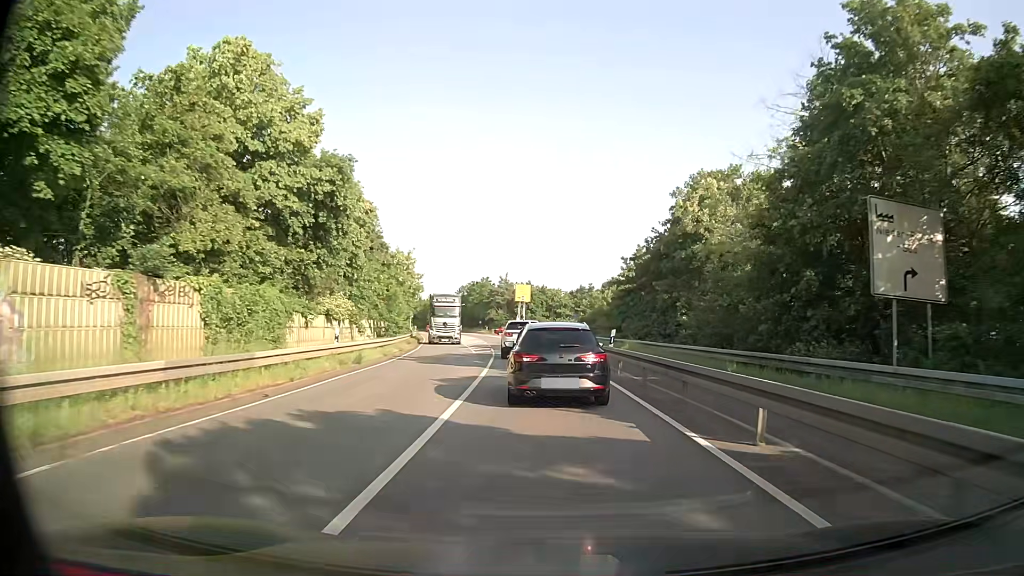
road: tertiary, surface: asphalt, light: Day
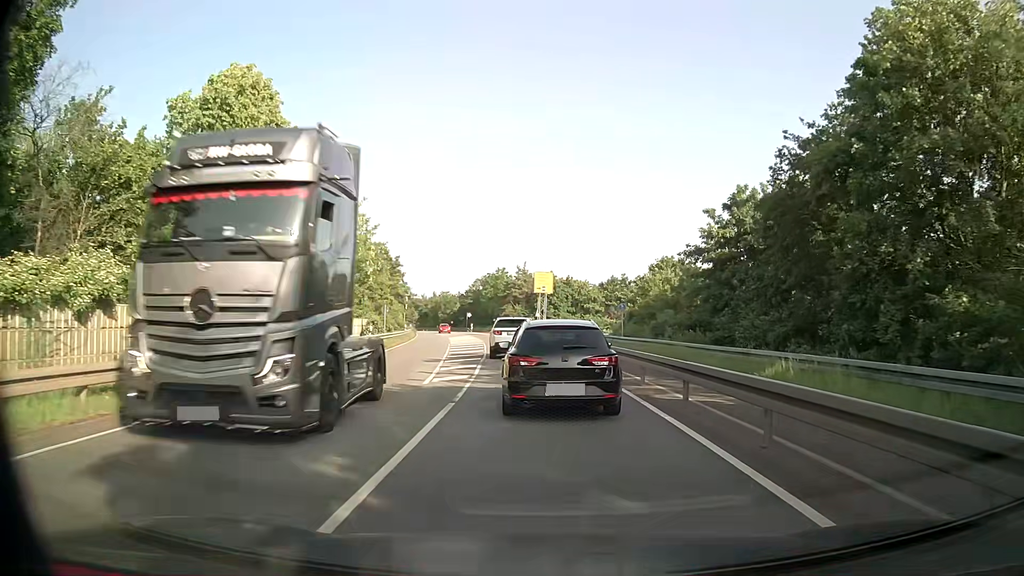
(-0.3, +19.9) m; -1°
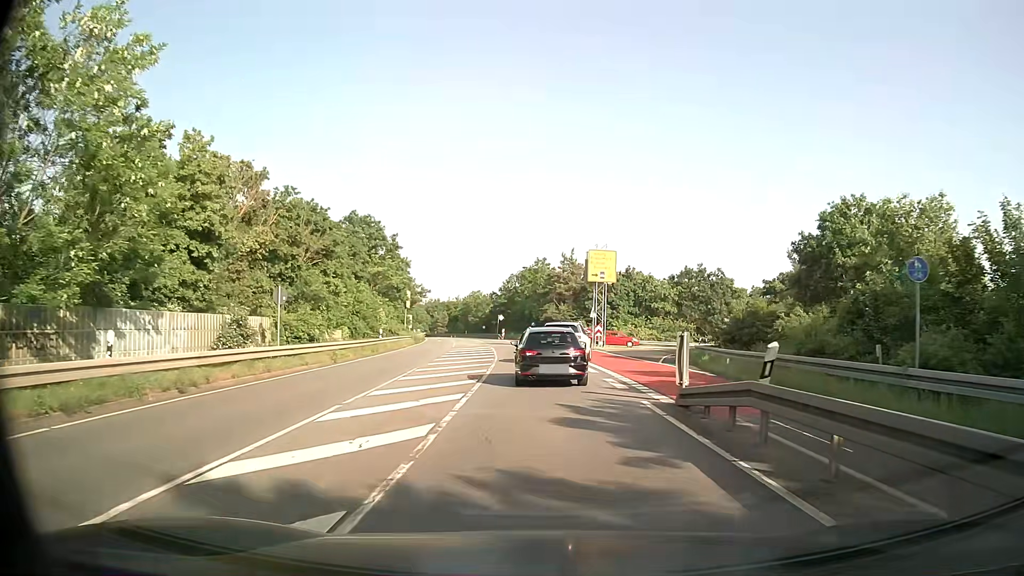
(-1.2, +27.4) m; -4°
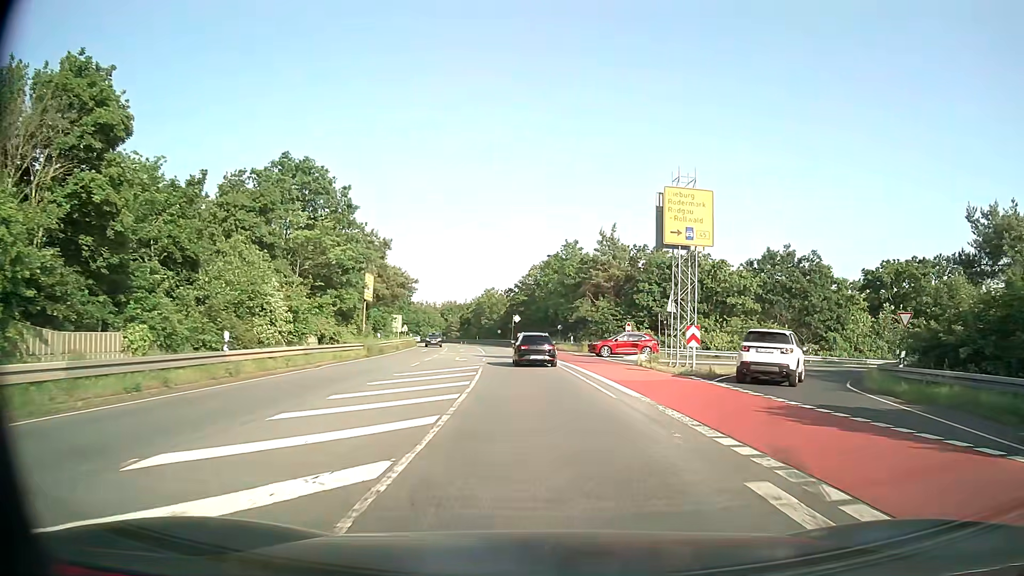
(-0.6, +25.2) m; -3°
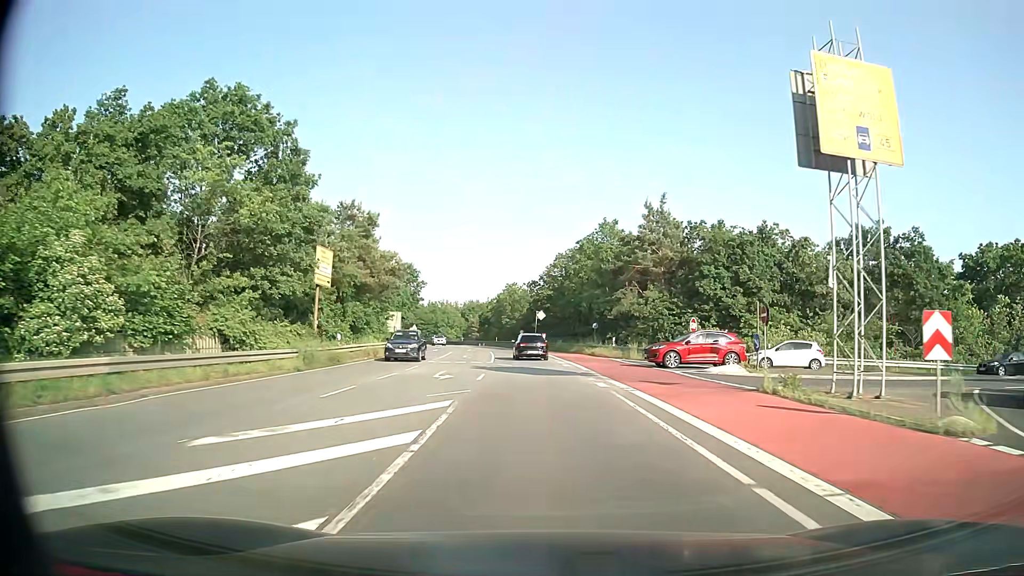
(-0.2, +15.0) m; -3°
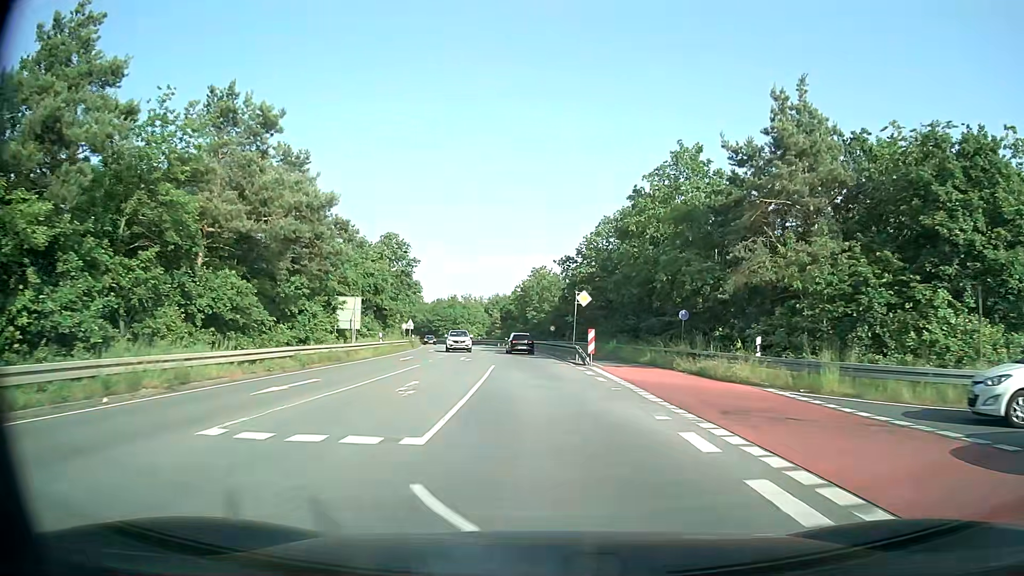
(-0.3, +25.3) m; -2°
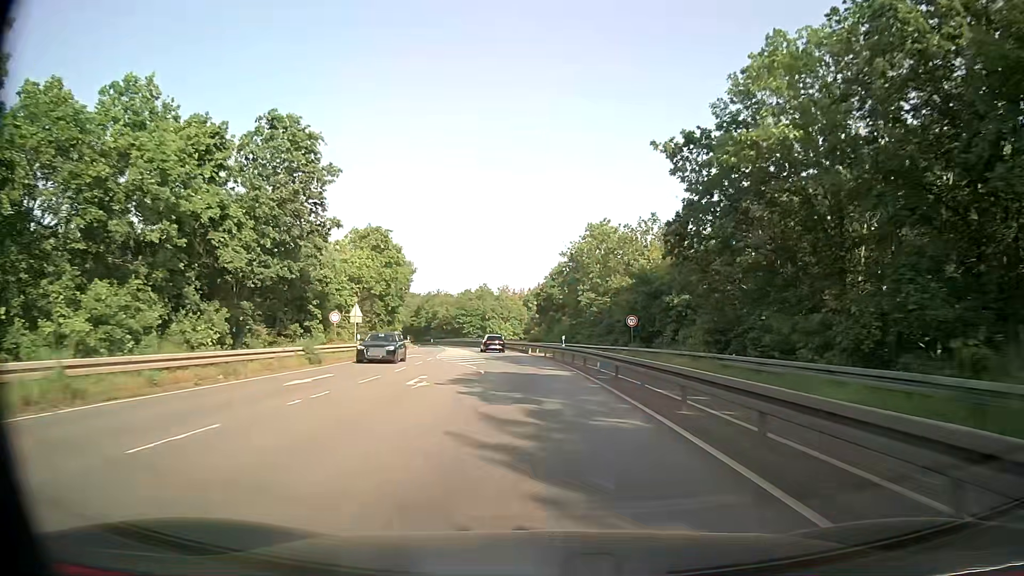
(-1.1, +37.7) m; -4°
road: secondary
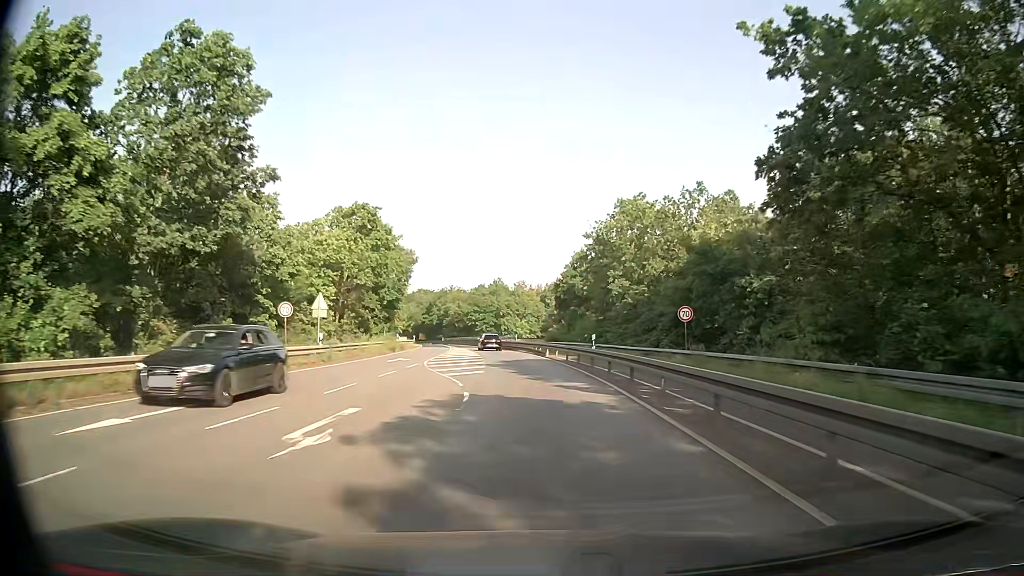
(-0.1, +9.9) m; -1°
(0, +10) (-1, +20) (-1, +30) (-2, +40) (-4, +50) (-5, +60) (-7, +70) (-9, +79) (-11, +89) (-13, +99) m
